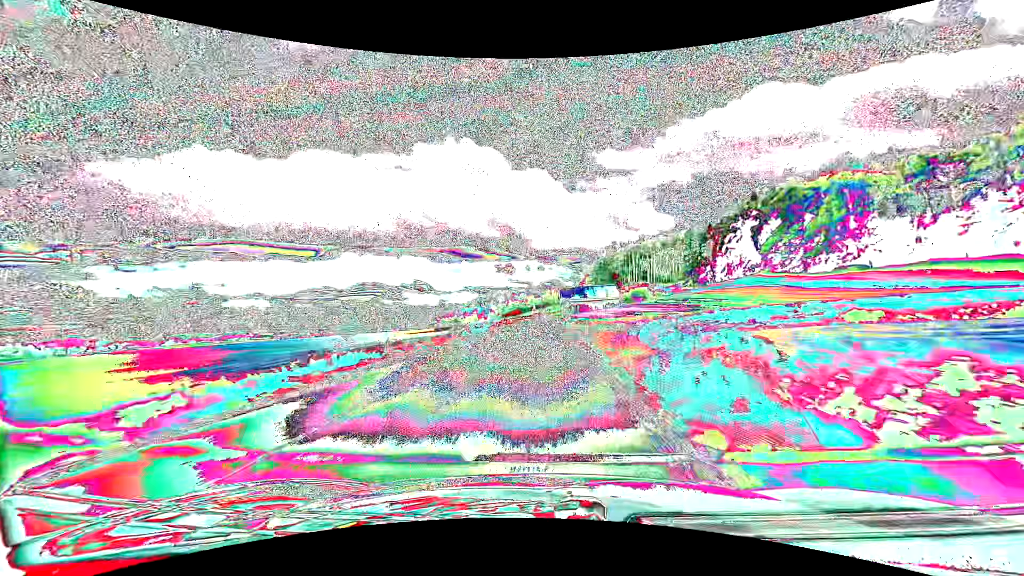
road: secondary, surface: asphalt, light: Day
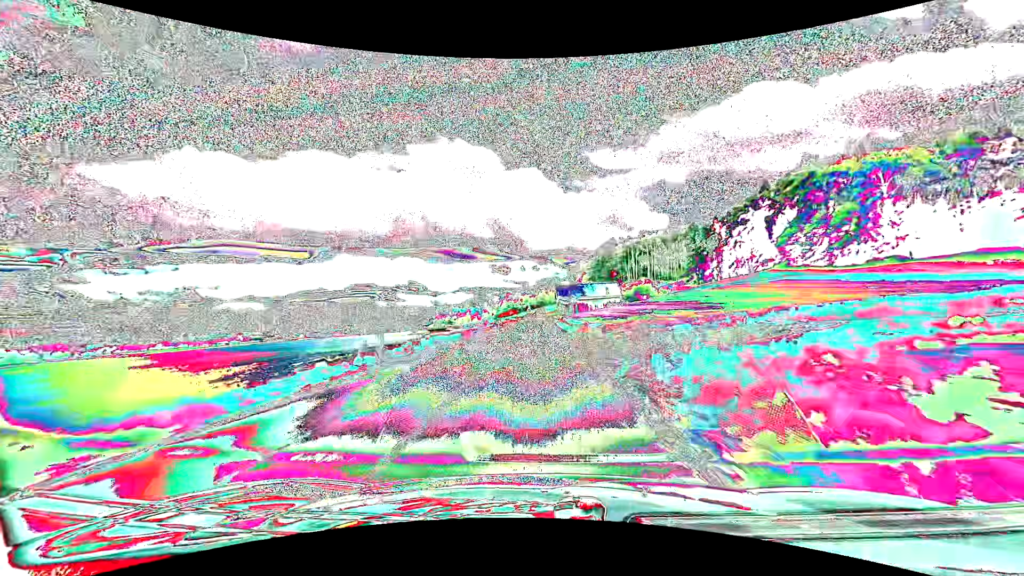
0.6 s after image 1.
(+0.1, +14.0) m; +1°
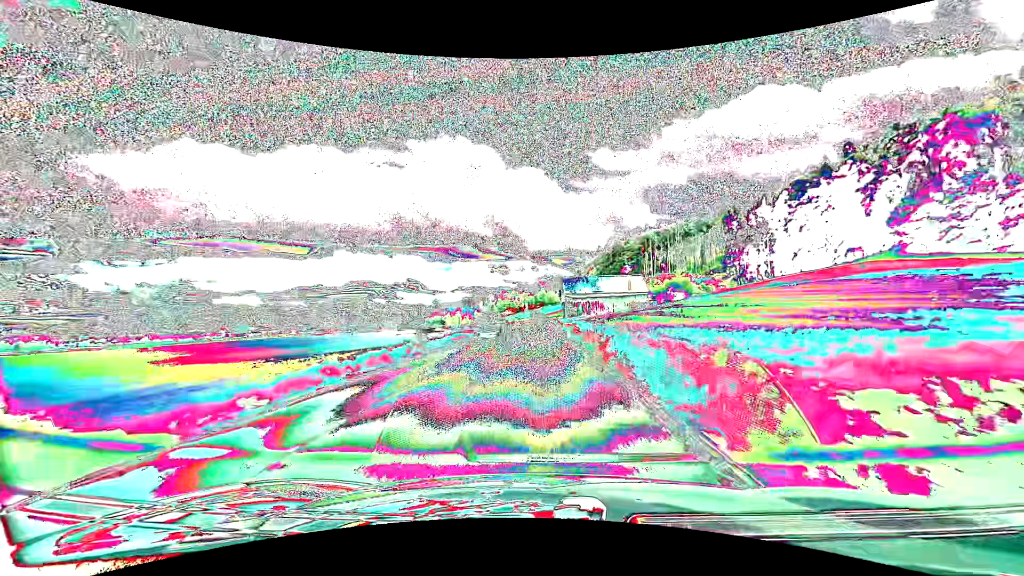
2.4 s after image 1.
(0.0, +42.4) m; 0°
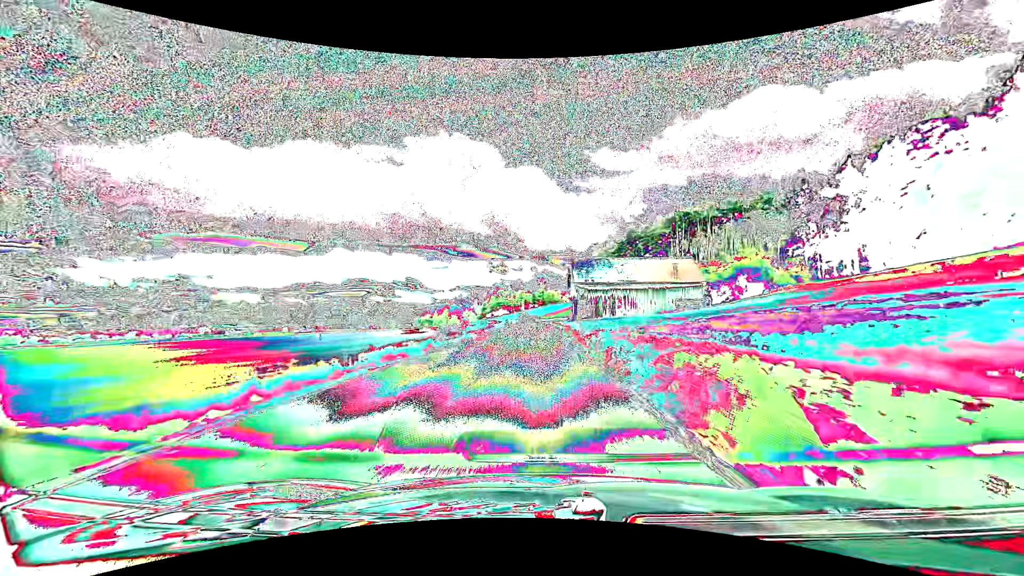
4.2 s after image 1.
(+0.2, +43.7) m; 0°
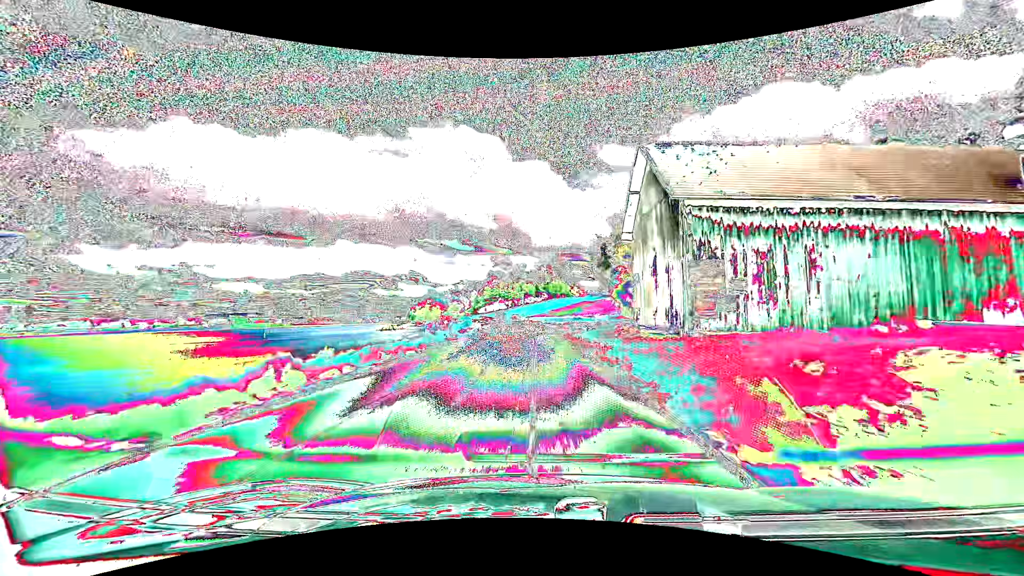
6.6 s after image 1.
(-0.1, +59.2) m; 0°
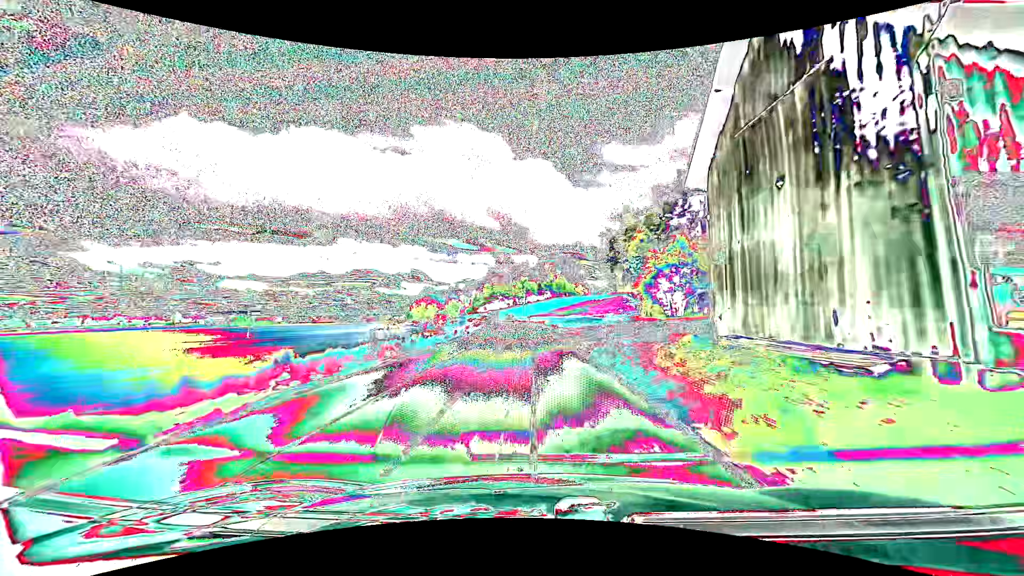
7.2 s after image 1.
(0.0, +14.8) m; 0°
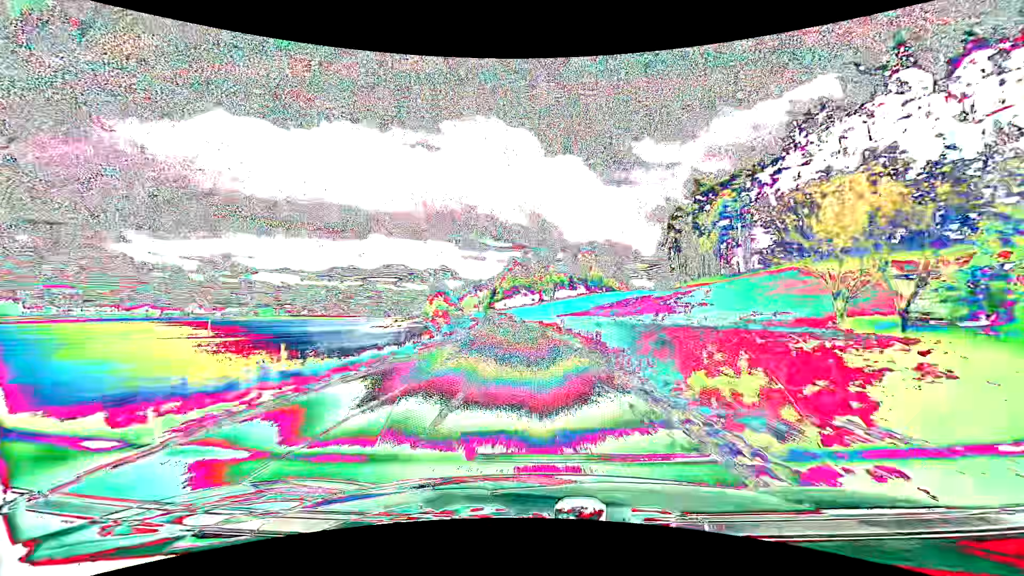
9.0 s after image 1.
(-1.2, +44.3) m; -3°
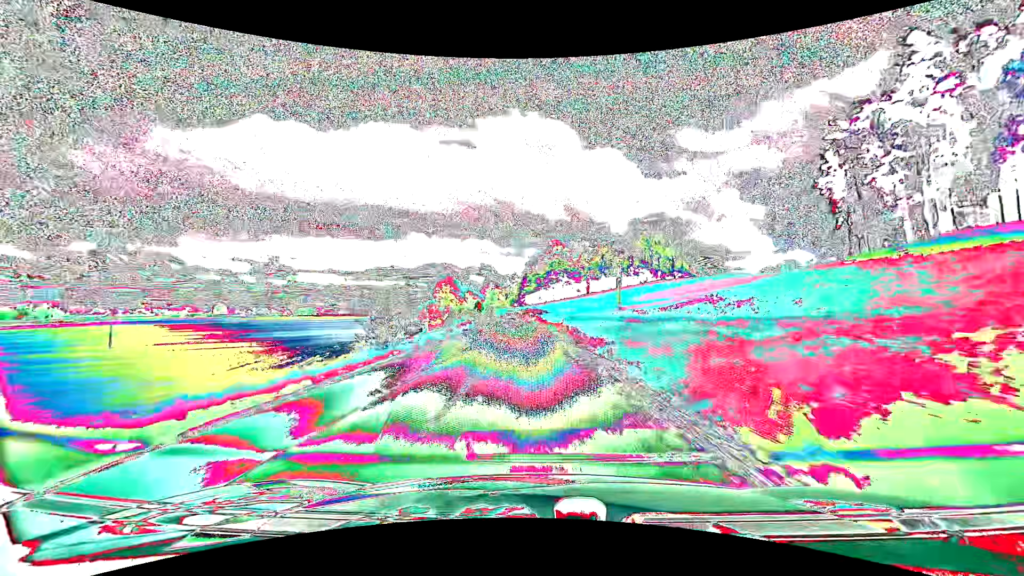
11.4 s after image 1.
(-1.9, +57.6) m; -4°
